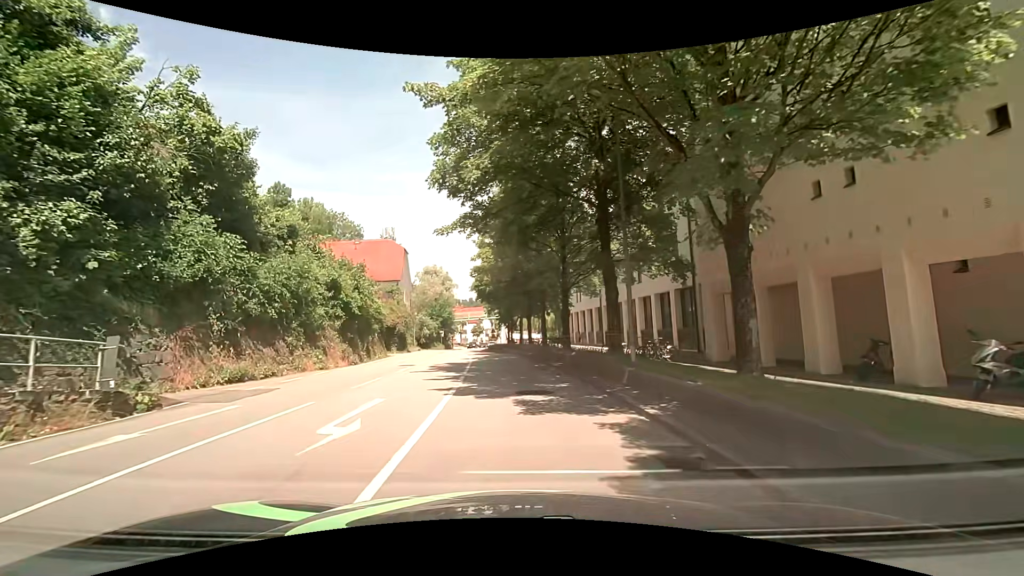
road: tertiary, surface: asphalt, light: Day
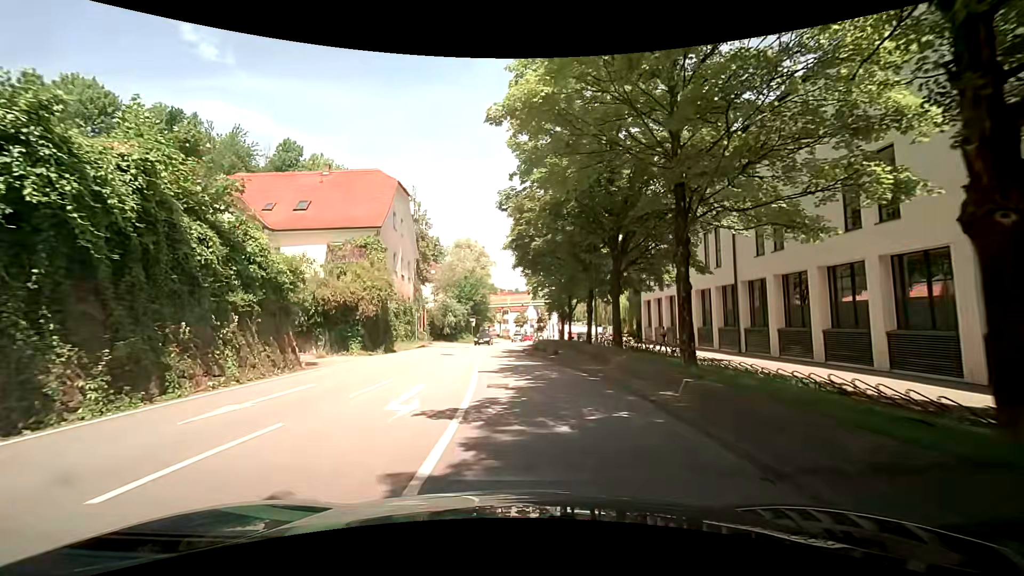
(-0.9, +22.1) m; -3°
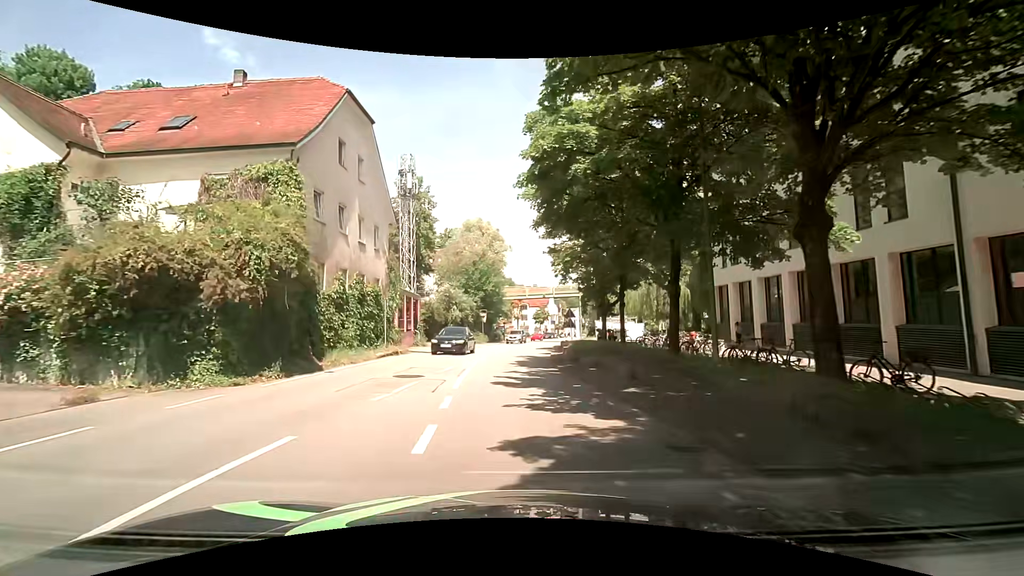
(-0.6, +13.2) m; -4°
(0, +10) (0, +20) (0, +30) (+1, +40) (+2, +50) (+3, +60) (+5, +70) (+6, +80) (+8, +89) (+10, +99) m
